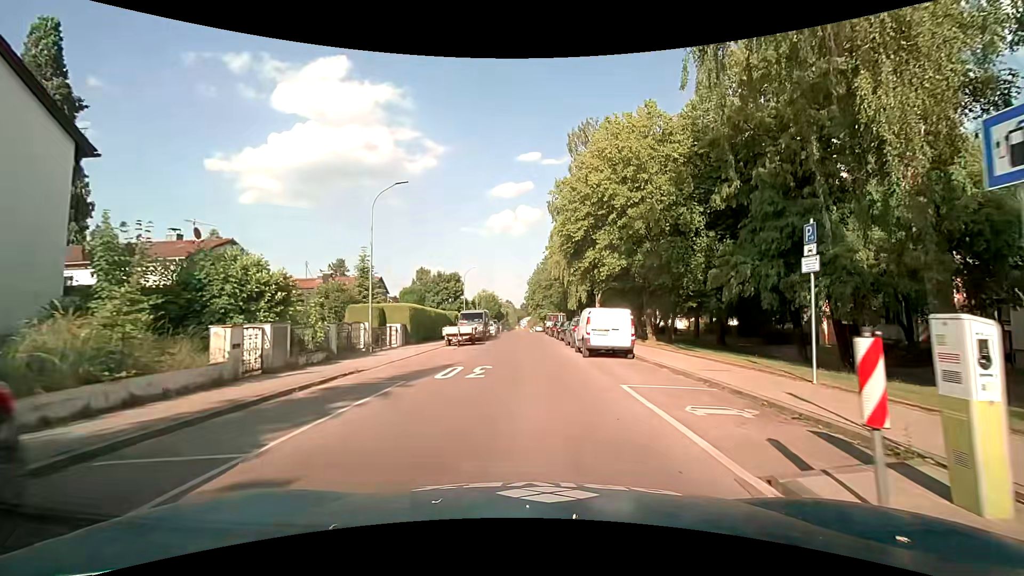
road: tertiary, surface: asphalt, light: Day
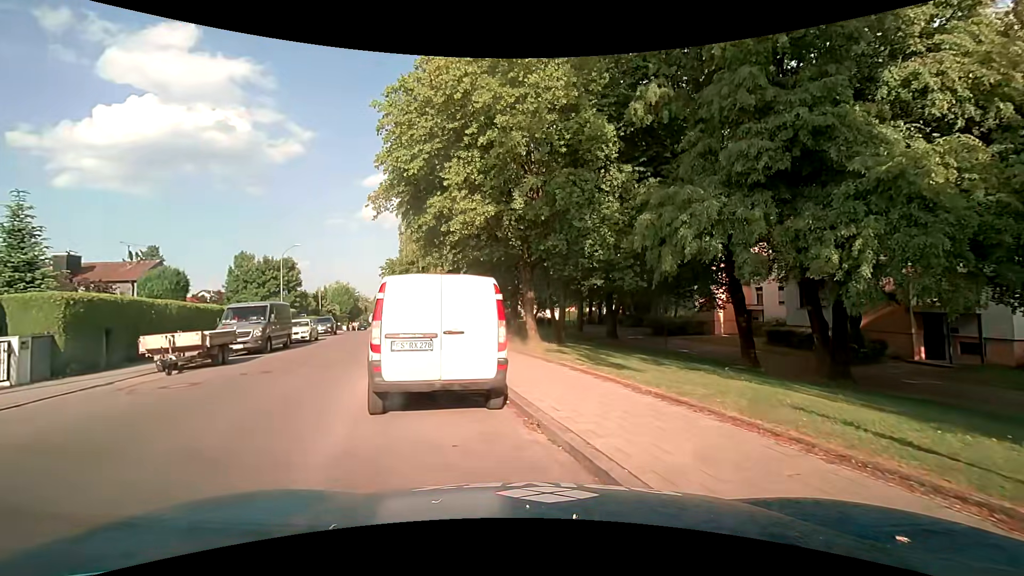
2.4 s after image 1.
(+2.2, +11.7) m; +15°
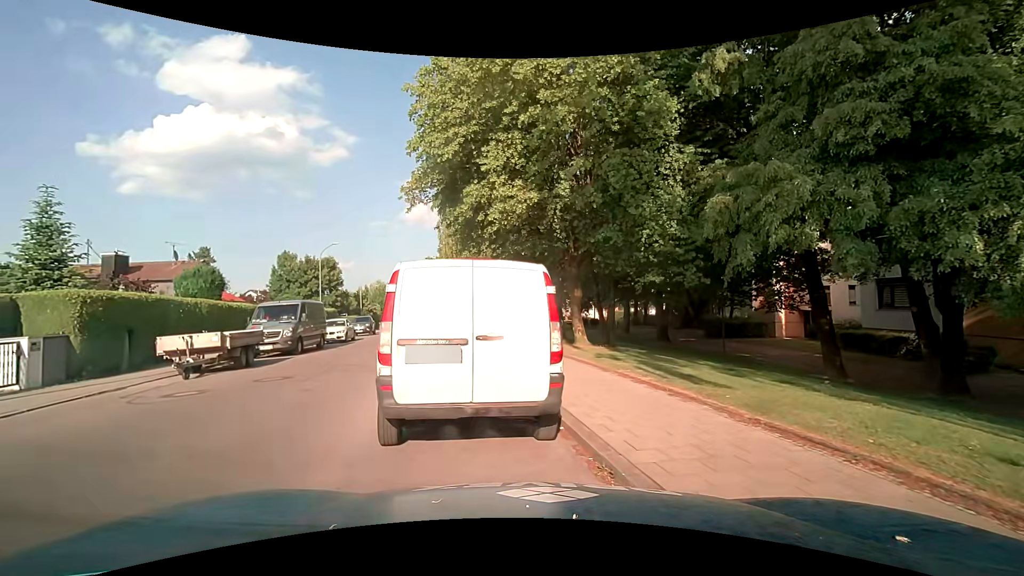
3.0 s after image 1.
(-0.1, +1.7) m; -3°
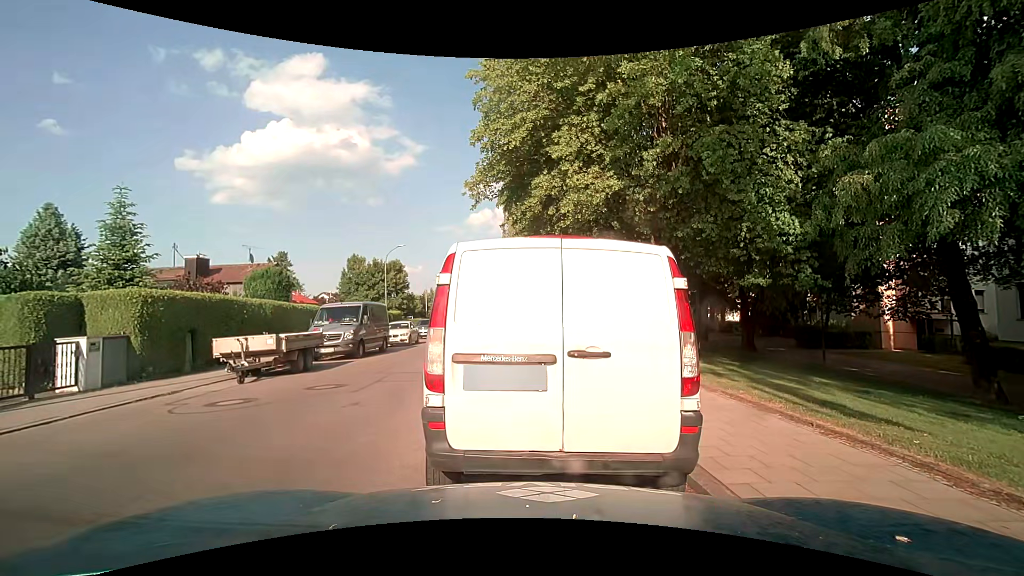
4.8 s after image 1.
(-0.1, +1.5) m; -6°
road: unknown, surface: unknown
